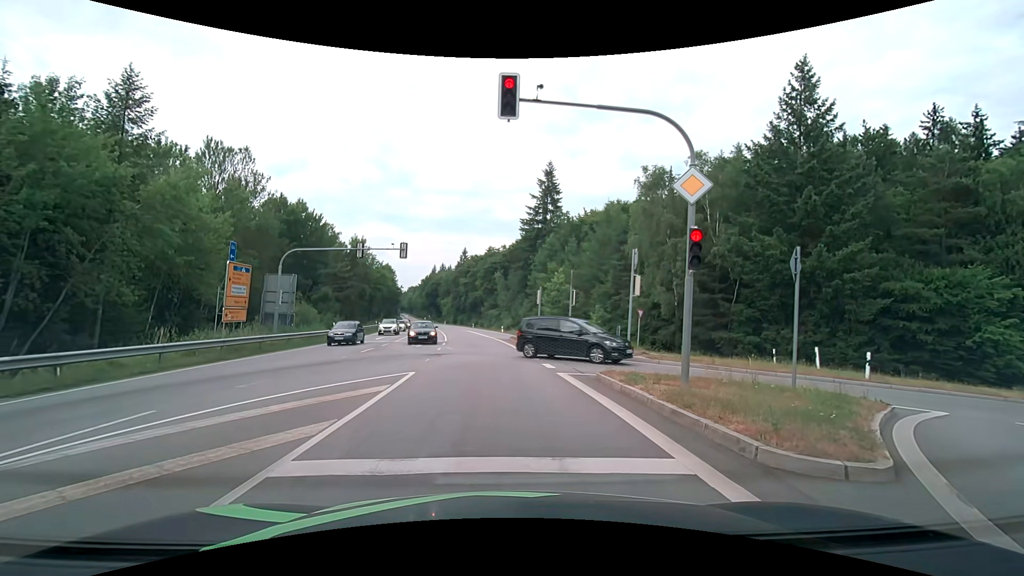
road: secondary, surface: asphalt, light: Day
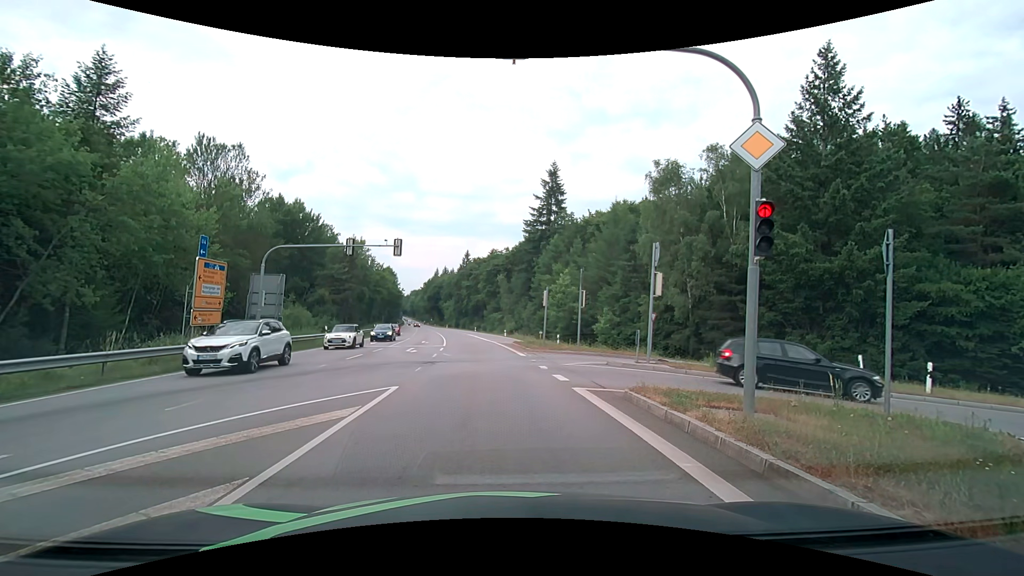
(0.0, +2.4) m; -2°
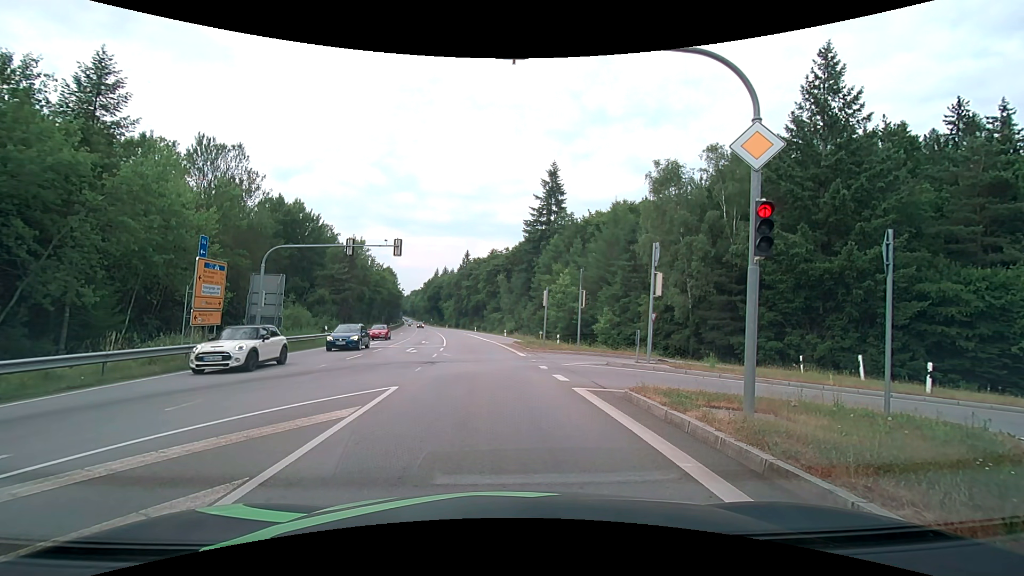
(0.0, 0.0) m; 0°
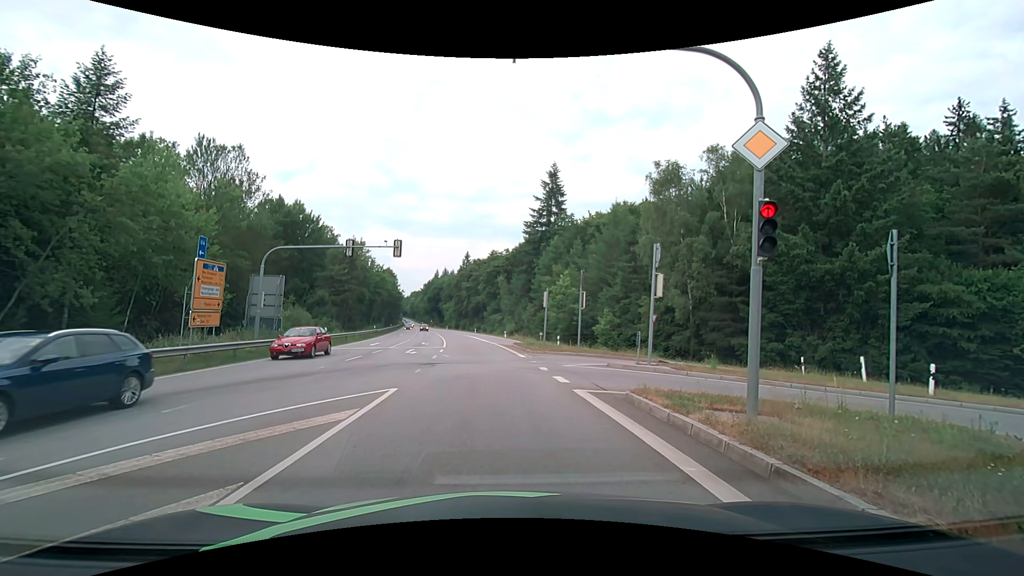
(0.0, +0.1) m; 0°
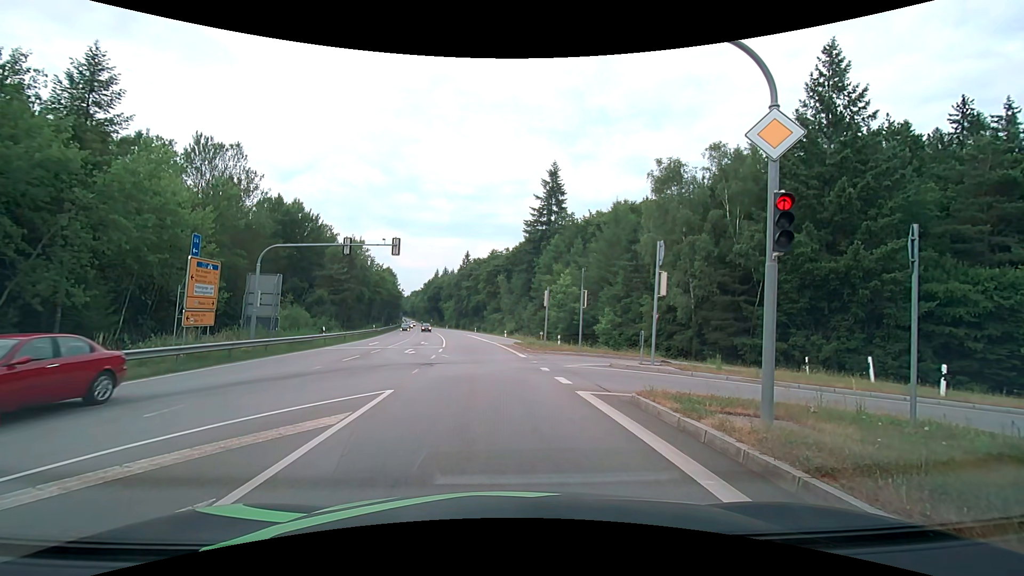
(0.0, +0.4) m; 0°
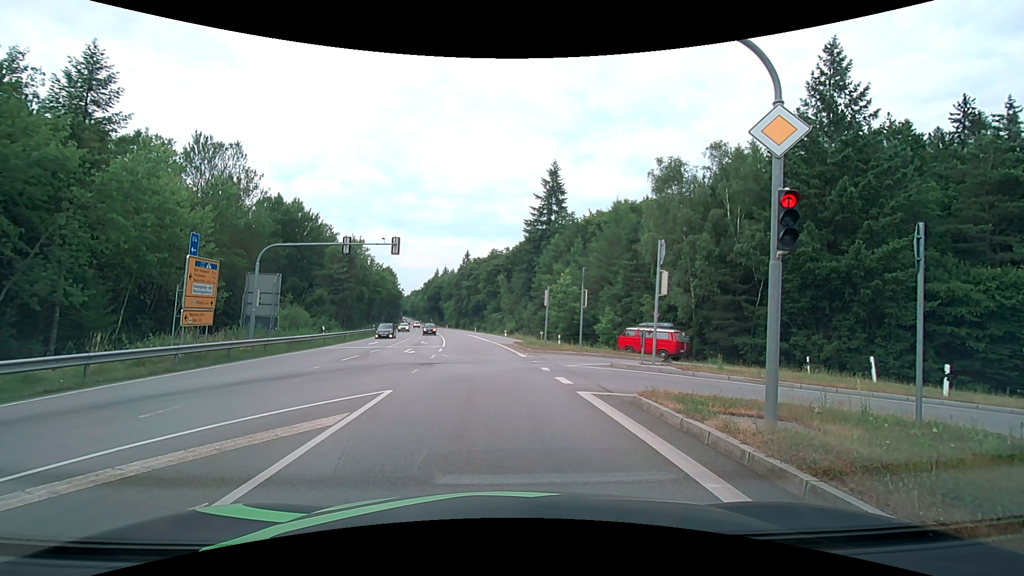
(0.0, +0.2) m; 0°
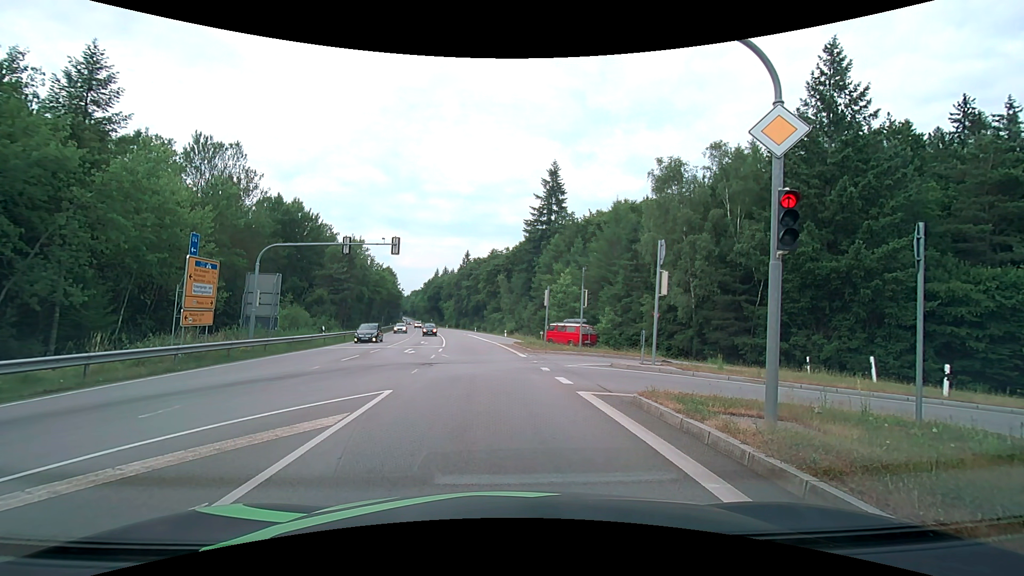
(0.0, 0.0) m; 0°
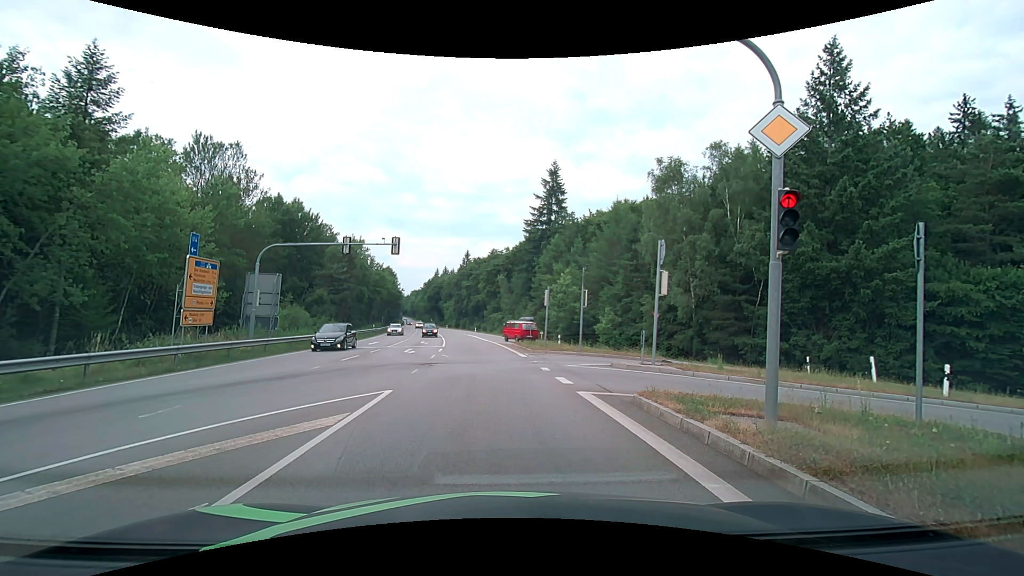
(0.0, 0.0) m; 0°
(0, +10) (0, +20) (0, +30) (-1, +40) (-1, +50) (-2, +60) (-3, +70) (-5, +80) (-6, +90) (-7, +100) m
